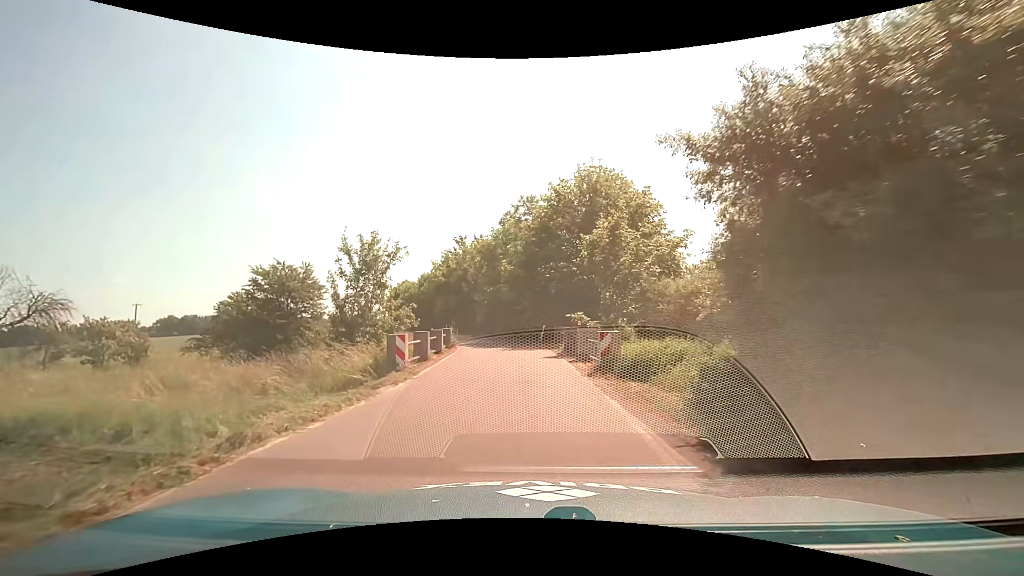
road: unclassified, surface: asphalt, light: Day
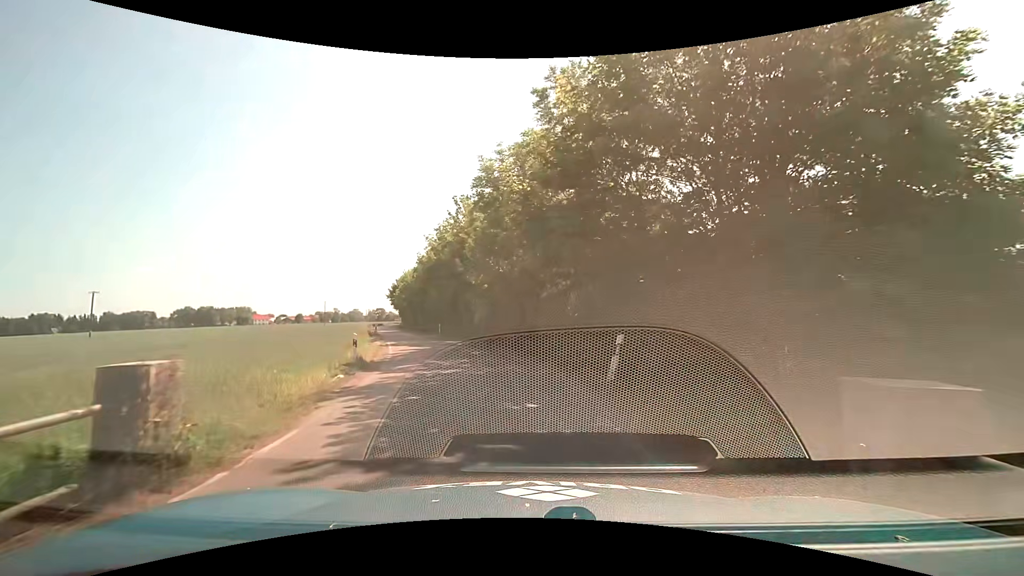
(-0.4, +20.9) m; -2°
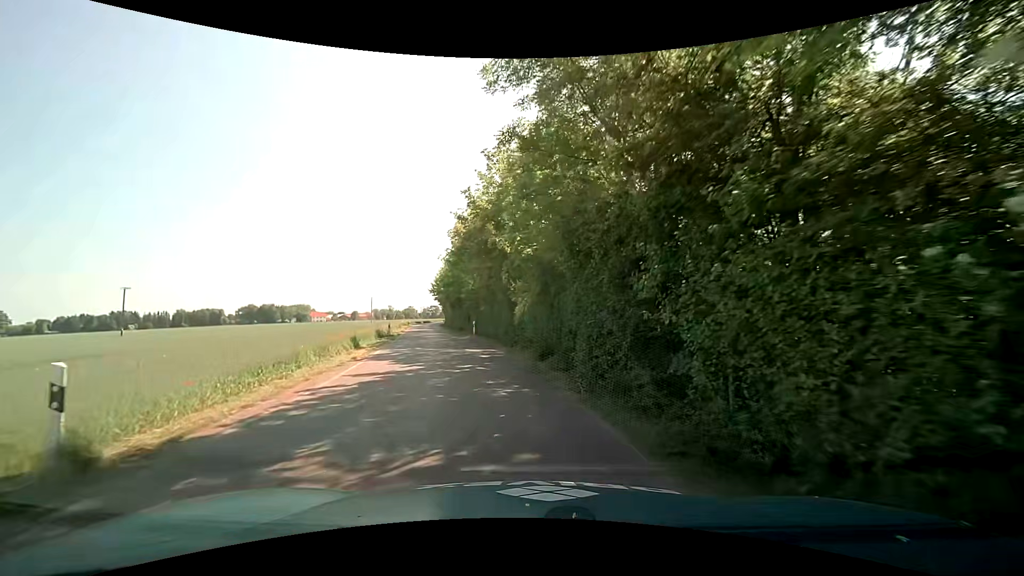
(-0.6, +13.0) m; -6°
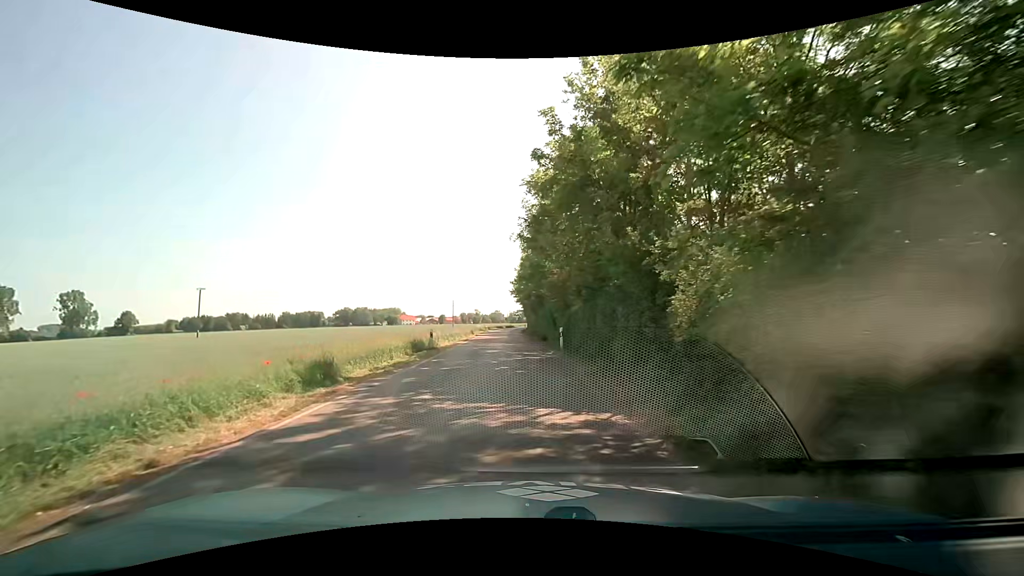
(-1.1, +13.4) m; -9°
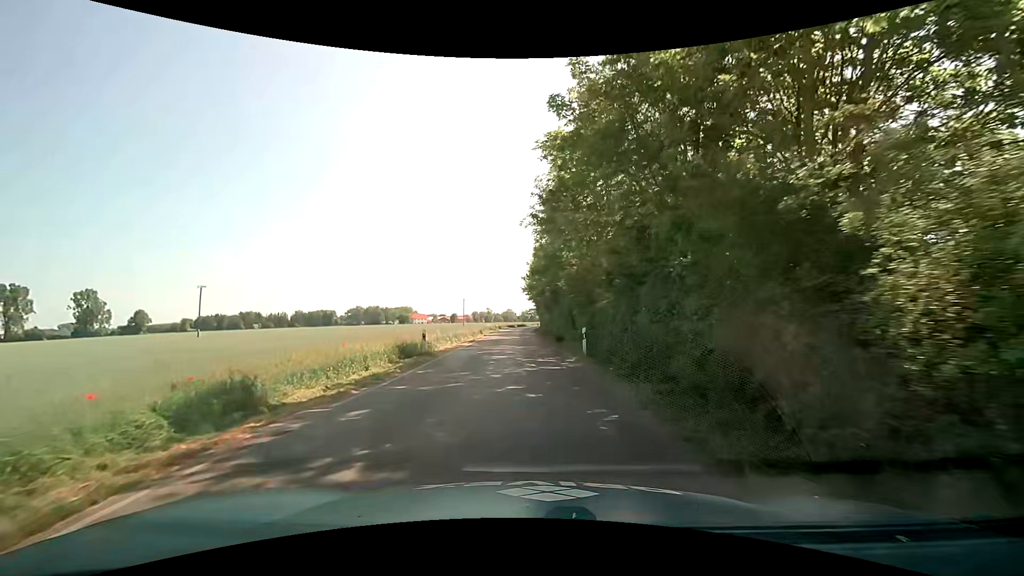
(-0.1, +4.5) m; -2°
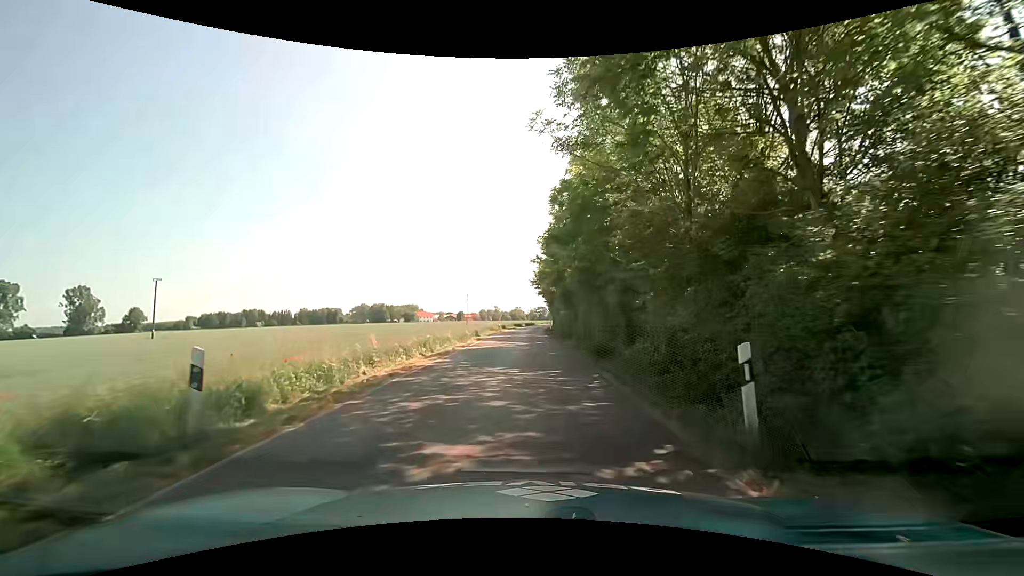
(-0.4, +13.7) m; -1°
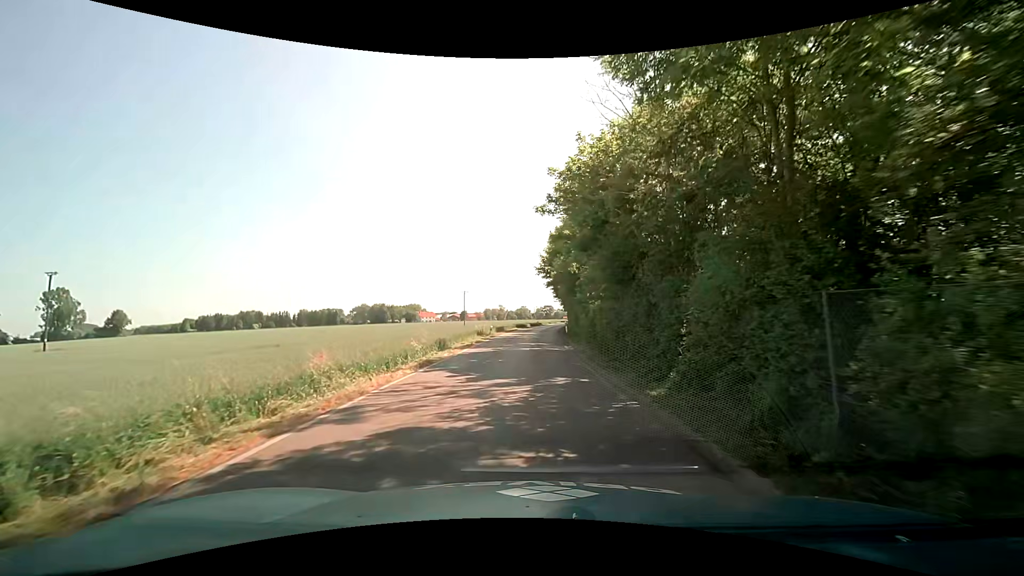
(-0.1, +18.5) m; -1°
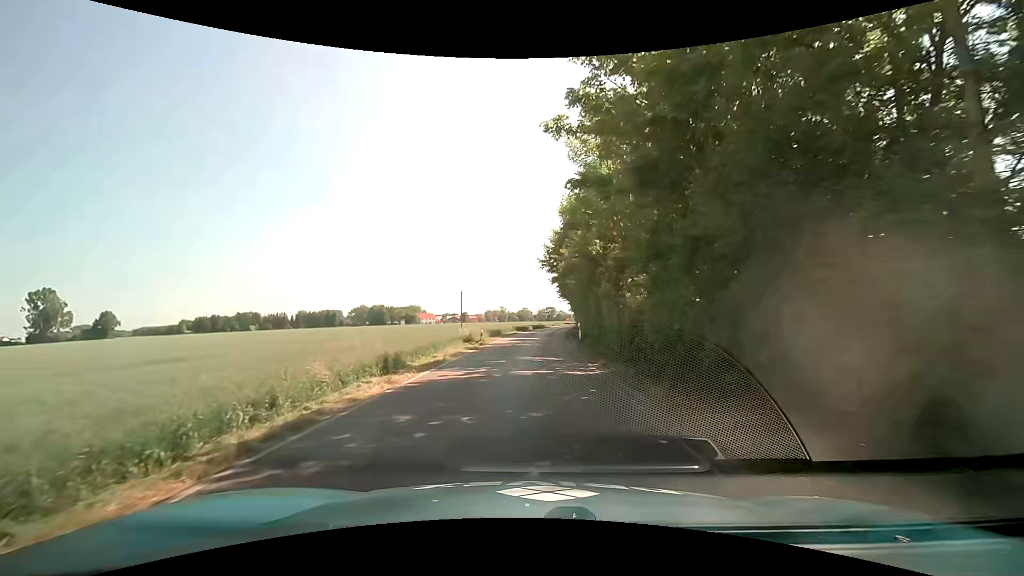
(-0.1, +9.3) m; -1°
